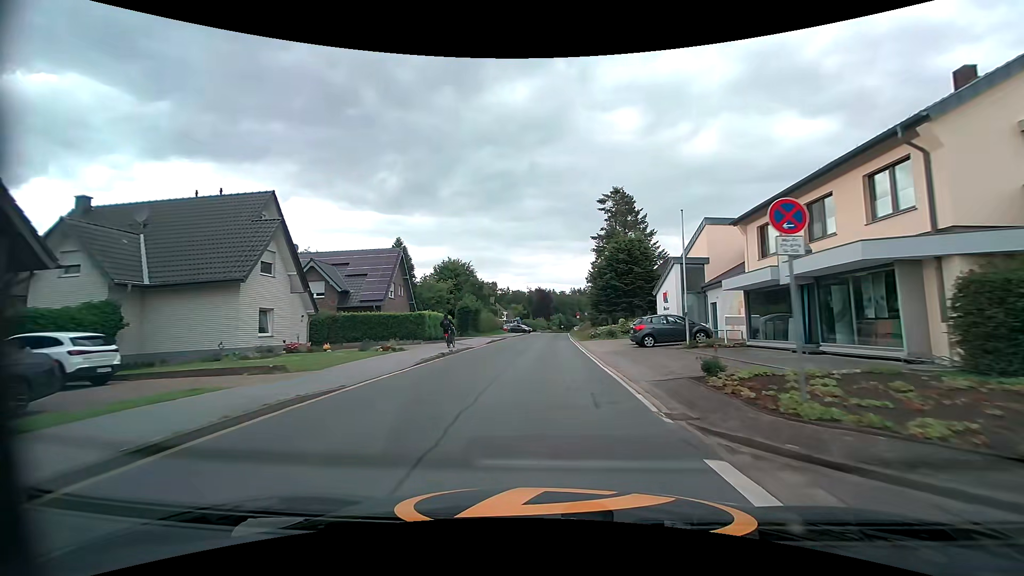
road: tertiary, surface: asphalt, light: Day
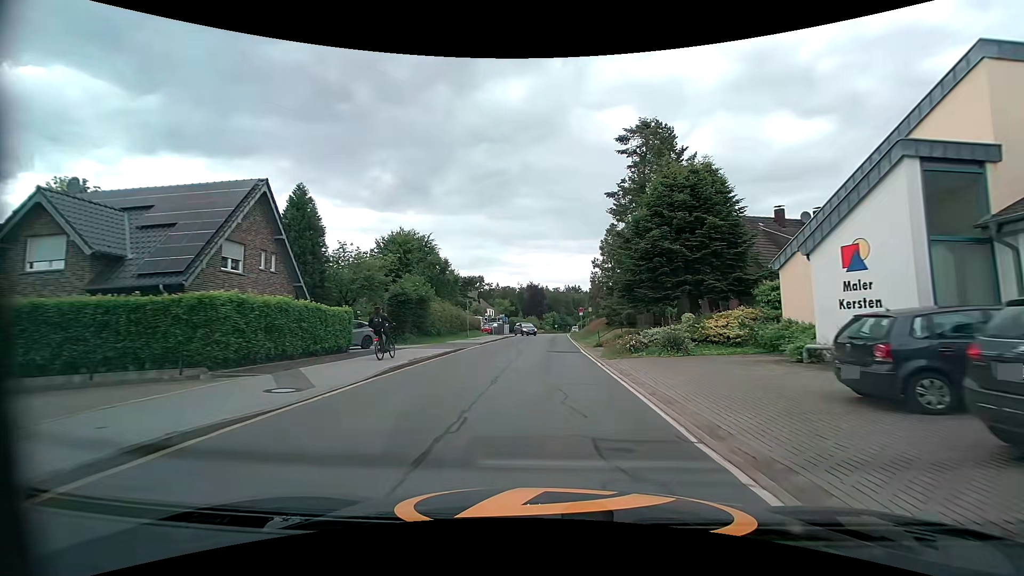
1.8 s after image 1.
(-0.1, +21.5) m; 0°
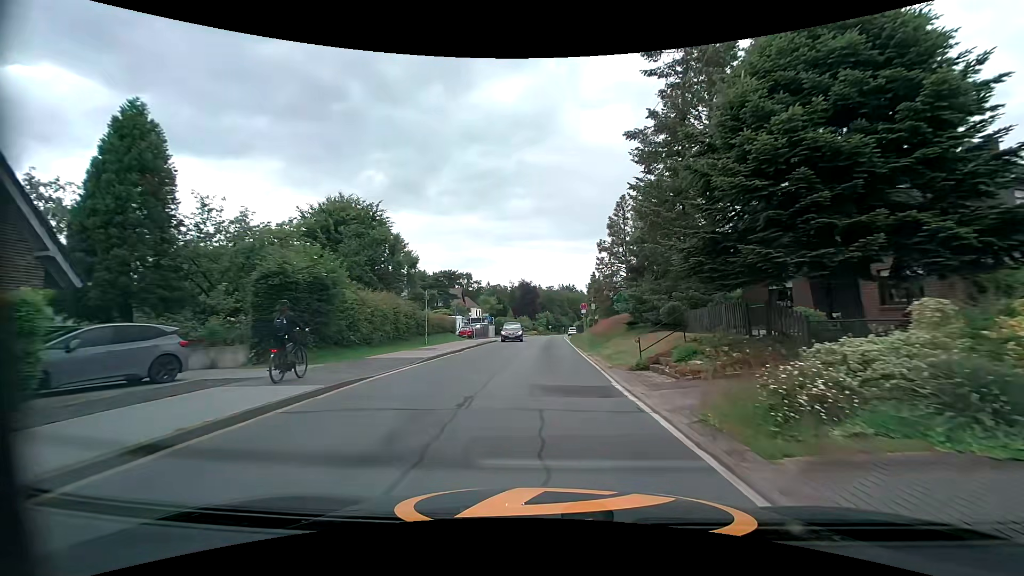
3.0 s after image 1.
(+0.1, +13.7) m; +1°
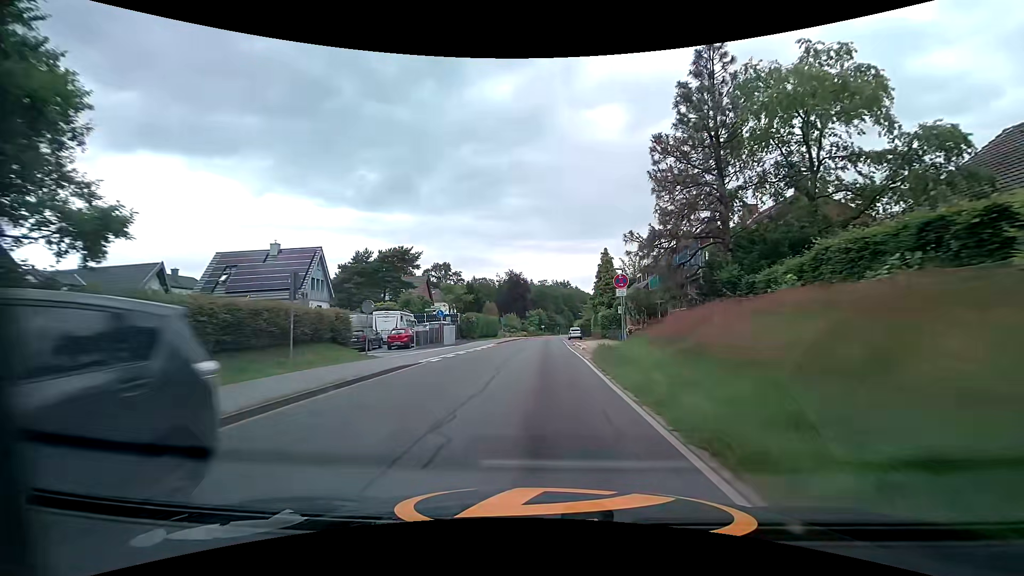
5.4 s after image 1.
(0.0, +26.7) m; +1°
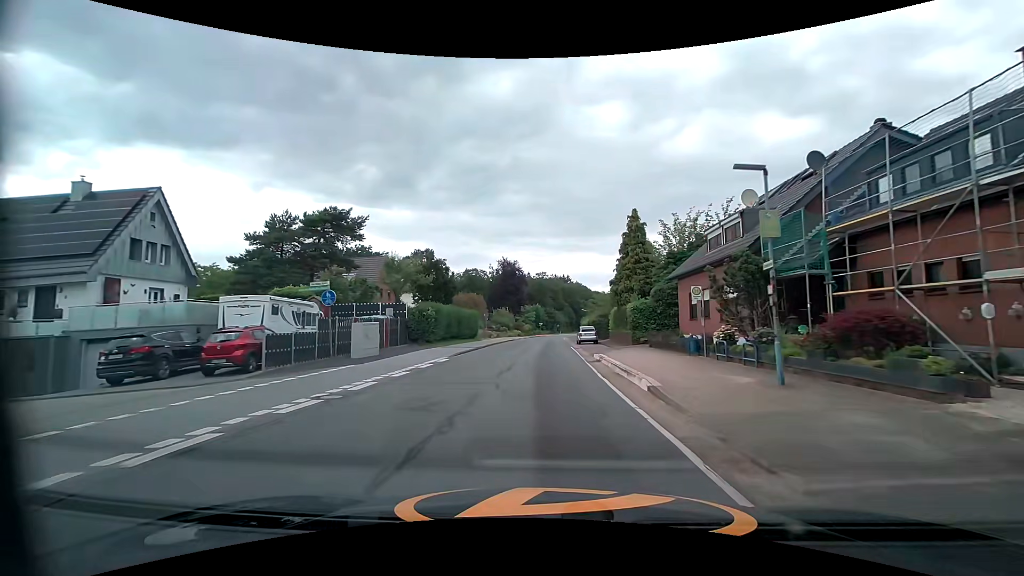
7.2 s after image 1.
(-0.1, +20.3) m; 0°
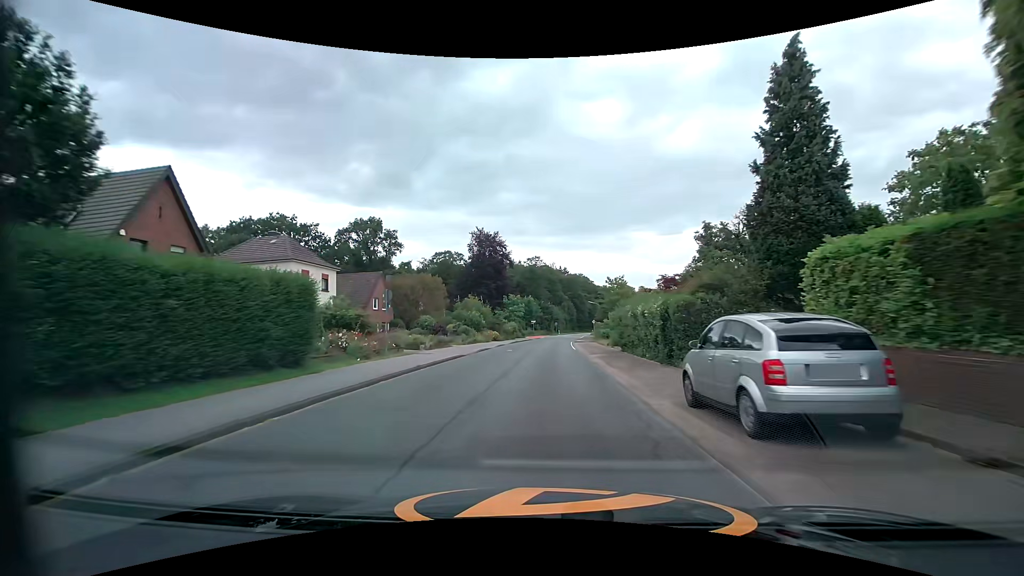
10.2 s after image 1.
(+0.4, +36.2) m; +1°
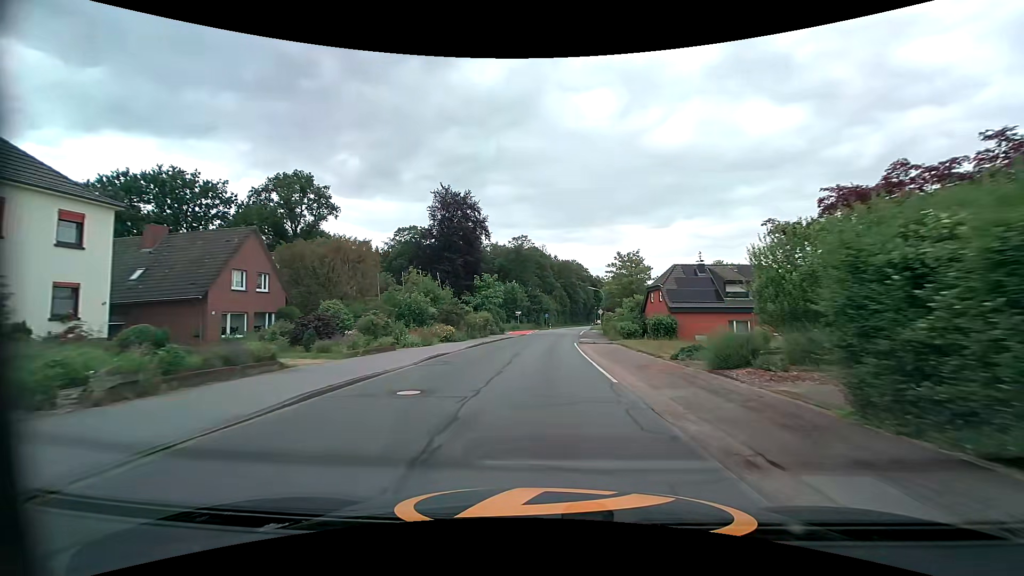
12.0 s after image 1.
(0.0, +22.8) m; +1°
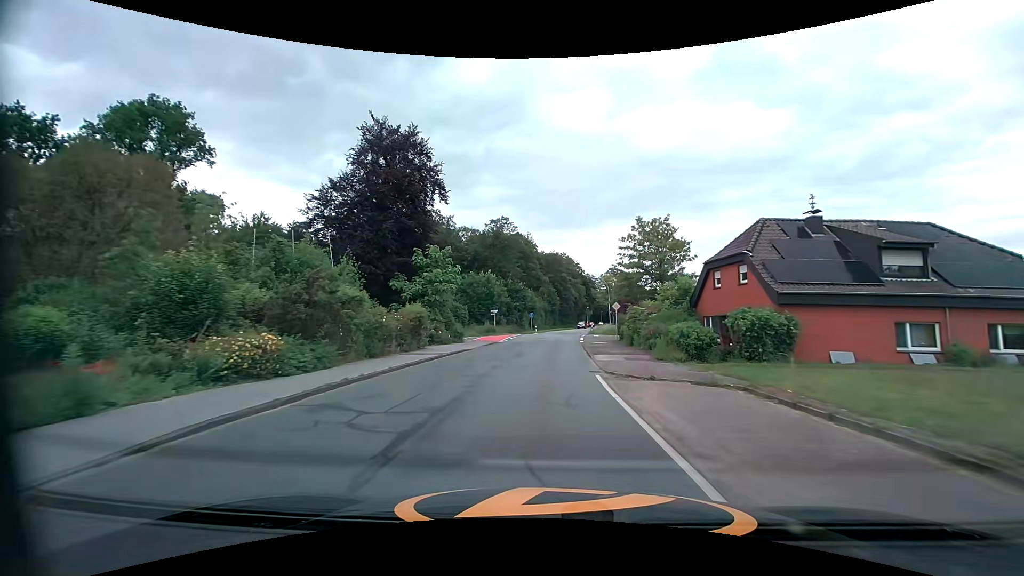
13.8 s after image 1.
(+0.2, +21.6) m; +1°
(0, +10) (0, +20) (+1, +30) (+1, +40) (+2, +50) (+3, +60) (+4, +70) (+6, +80) (+8, +90) (+9, +99) m
